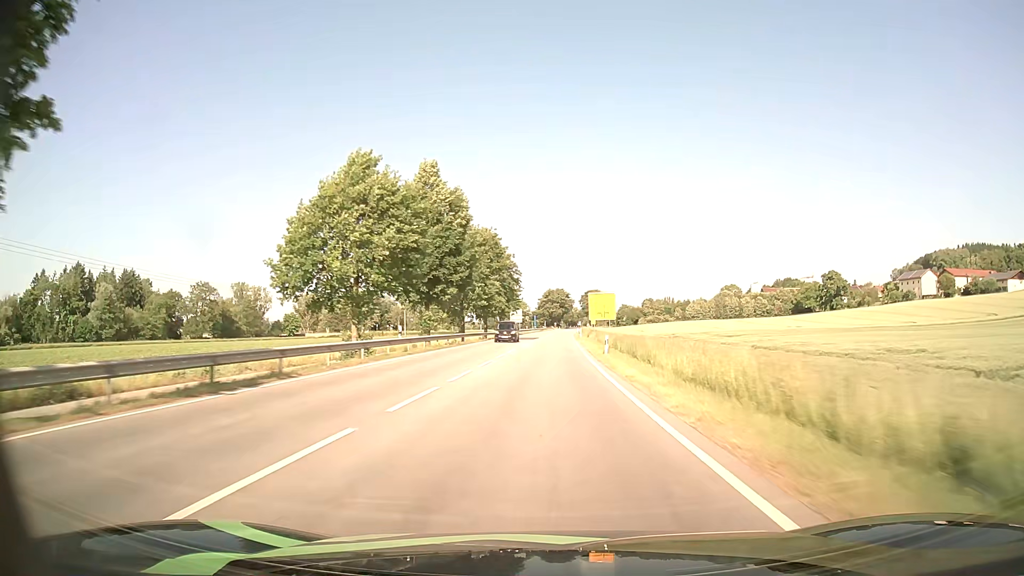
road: primary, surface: asphalt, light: Day
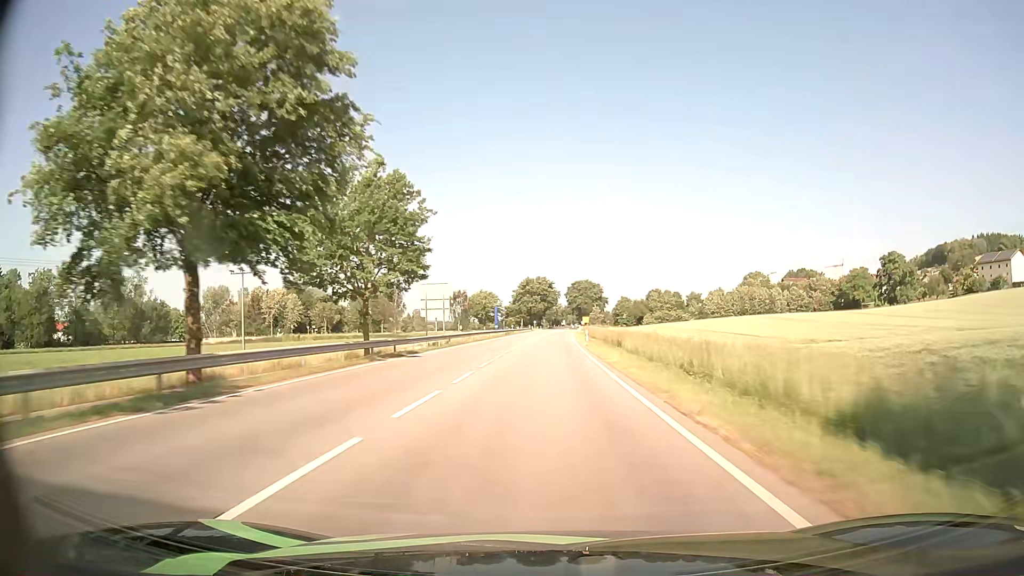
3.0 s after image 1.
(+1.3, +78.6) m; +2°
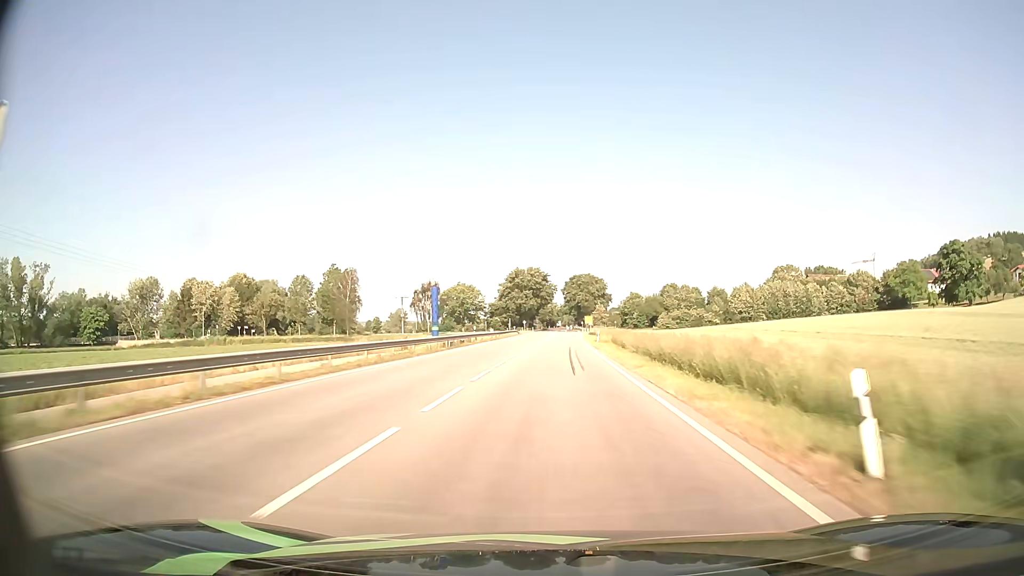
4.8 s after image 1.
(+0.1, +47.0) m; 0°
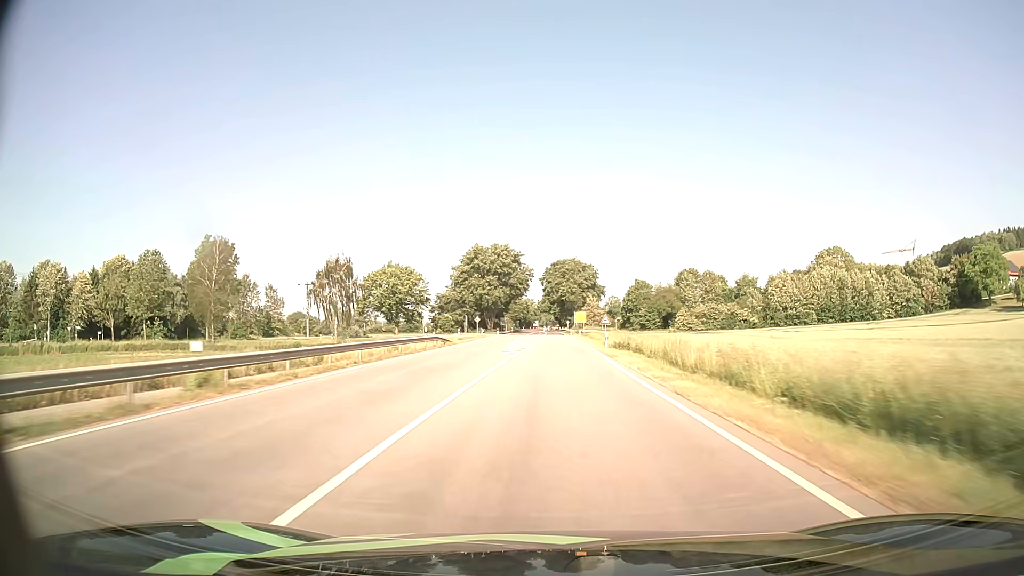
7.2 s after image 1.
(+0.9, +62.4) m; +2°
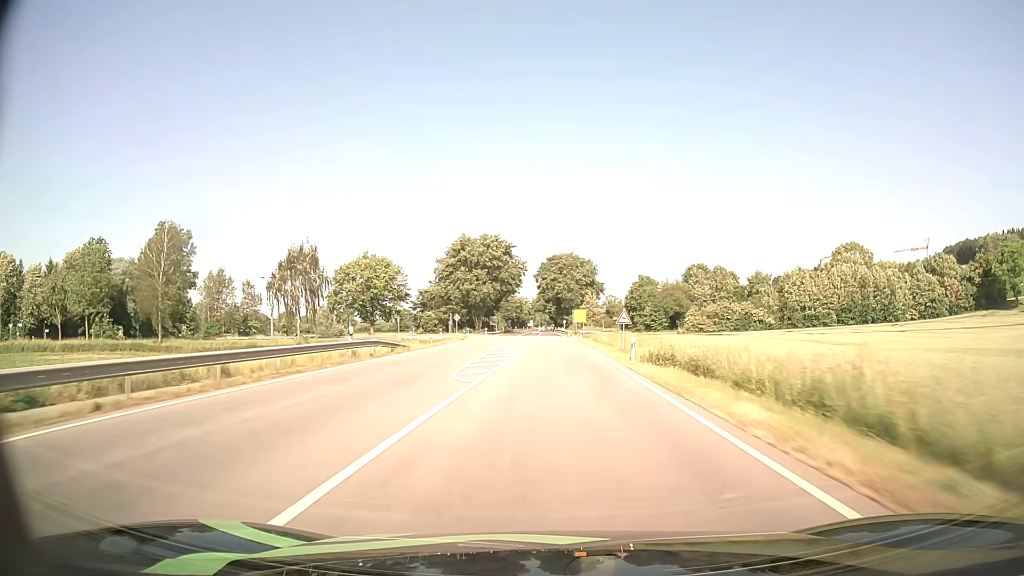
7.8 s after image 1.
(+0.1, +15.5) m; 0°
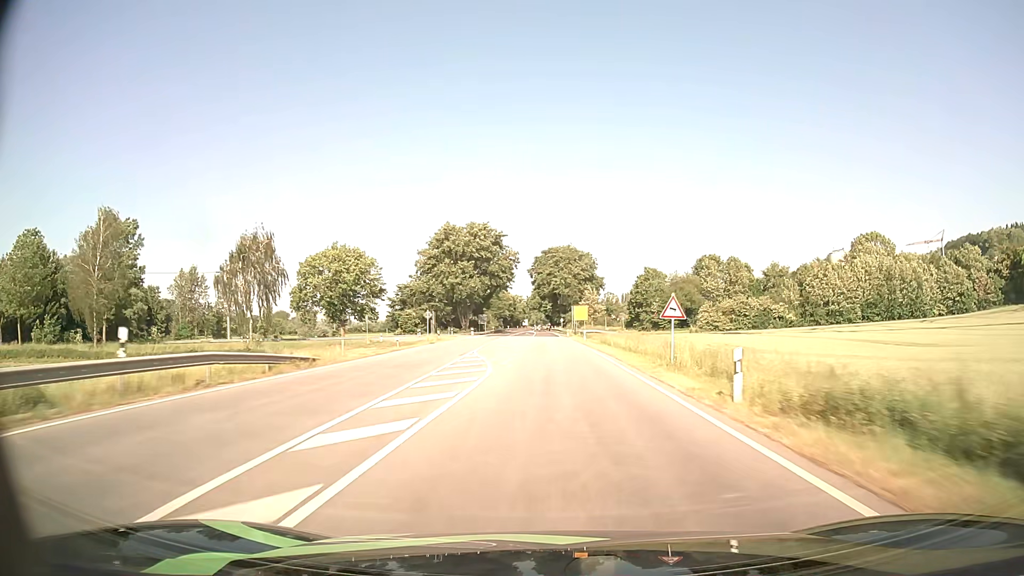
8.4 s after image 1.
(+0.1, +15.5) m; 0°
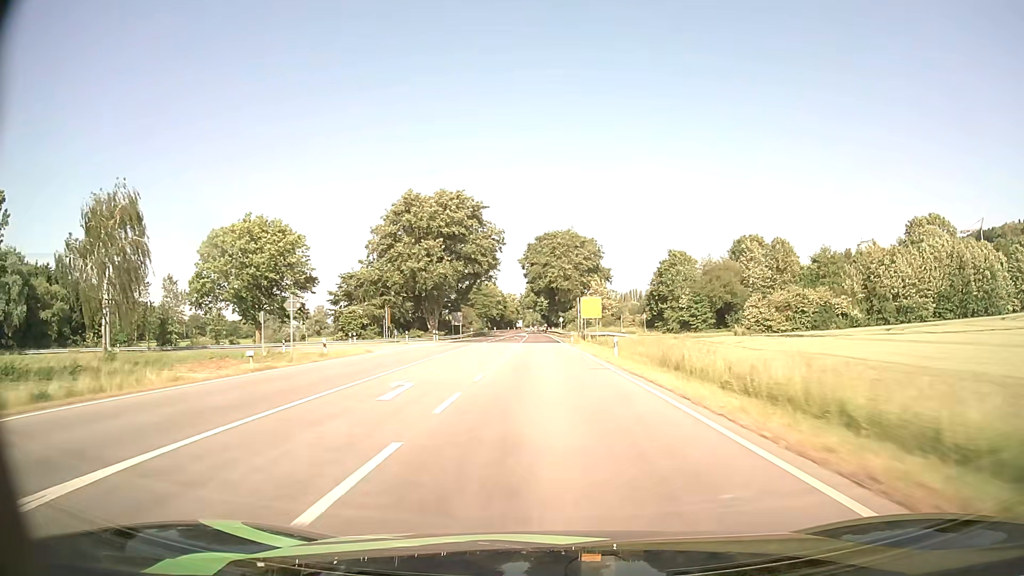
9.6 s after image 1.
(+0.1, +31.0) m; 0°
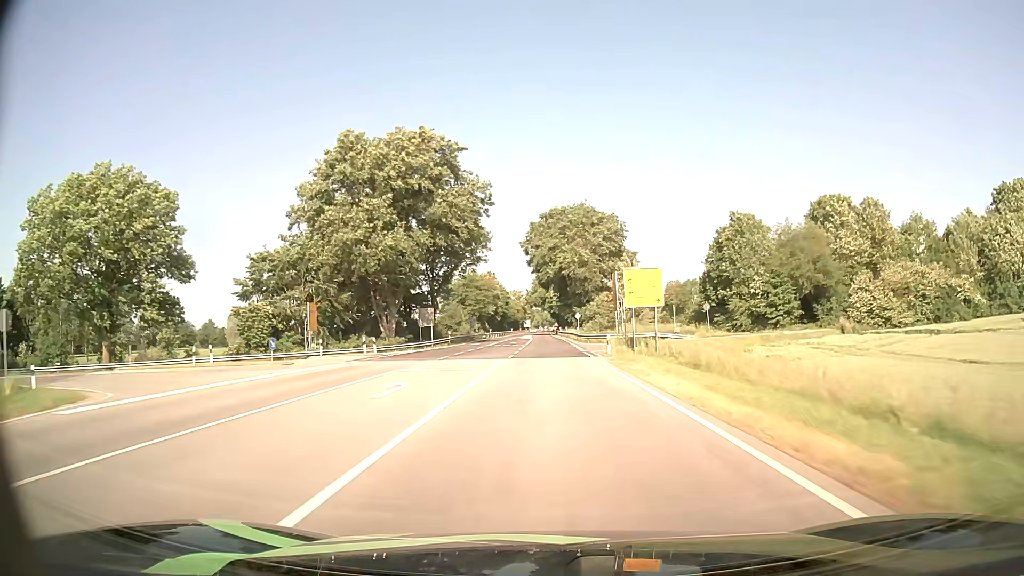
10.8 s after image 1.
(-0.2, +31.0) m; -1°
(0, +10) (0, +20) (0, +30) (0, +40) (0, +50) (0, +60) (0, +70) (-1, +80) (-1, +90) (-1, +100) m
